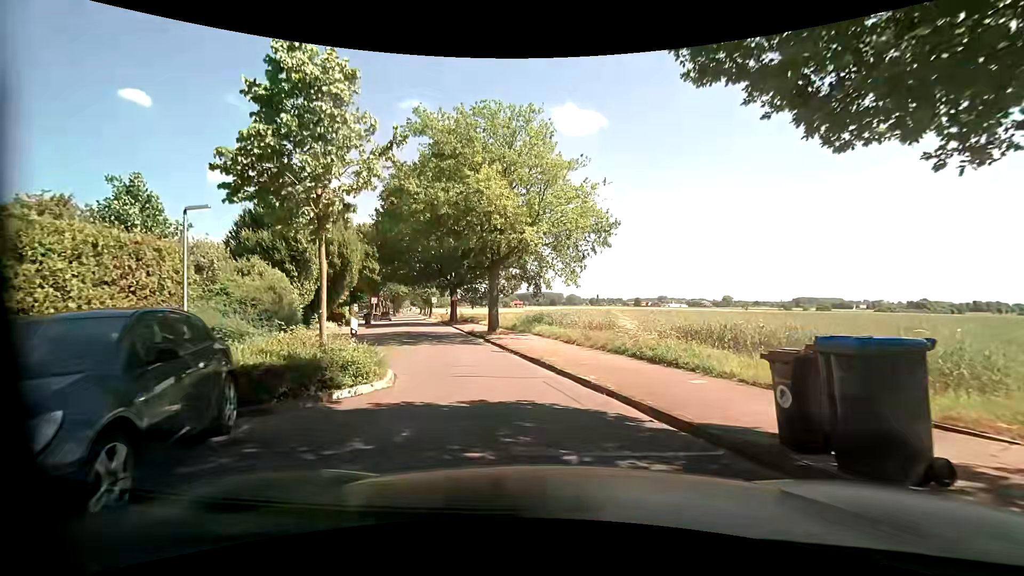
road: unclassified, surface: asphalt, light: Day
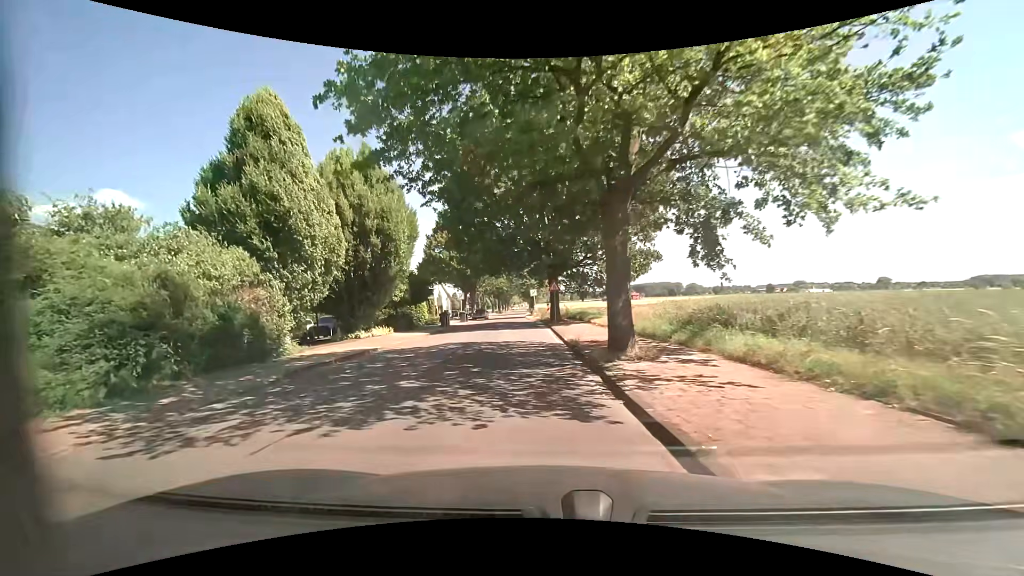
(-1.6, +13.7) m; -14°
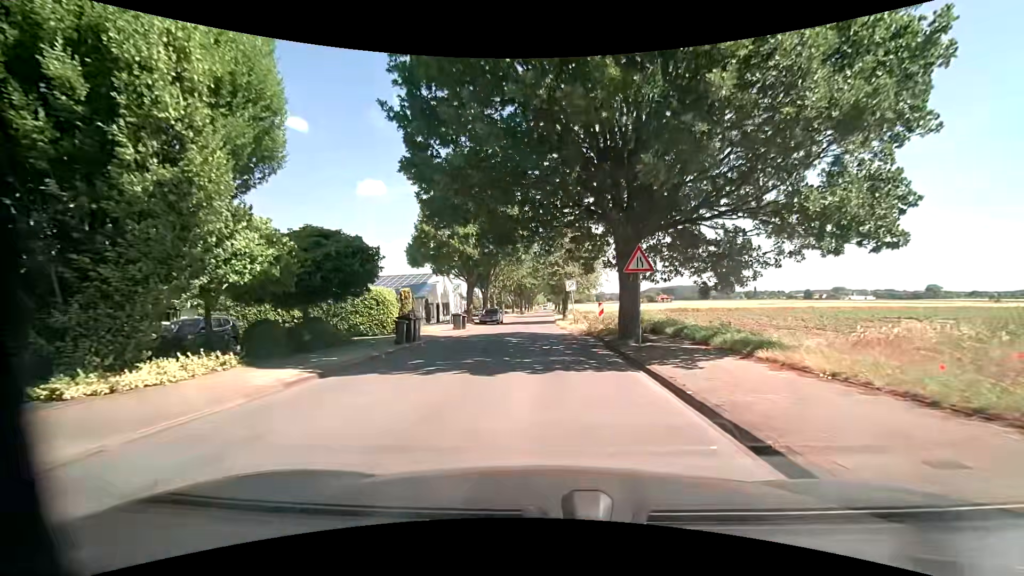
(-1.3, +18.6) m; -4°
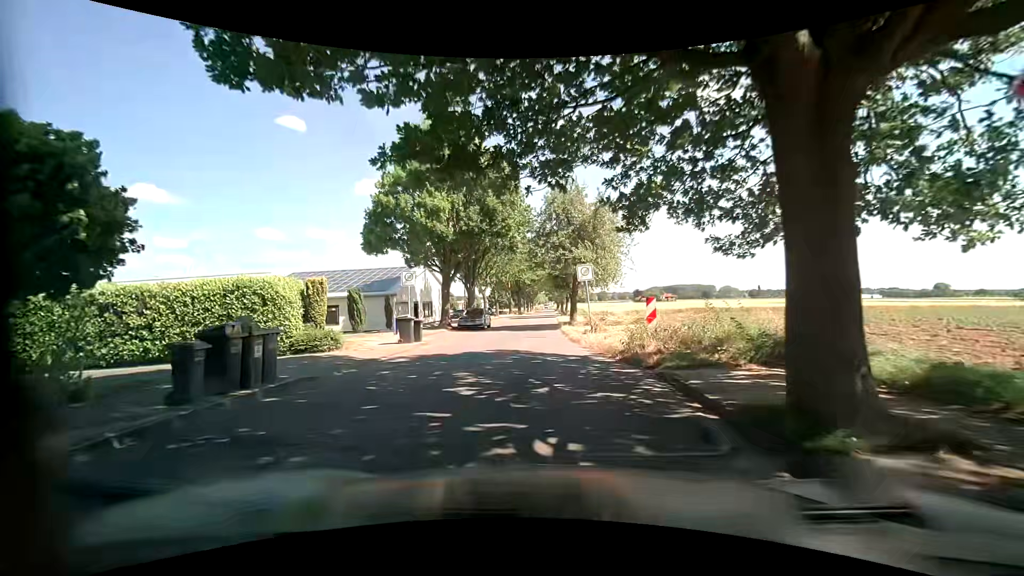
(+0.2, +11.6) m; 0°
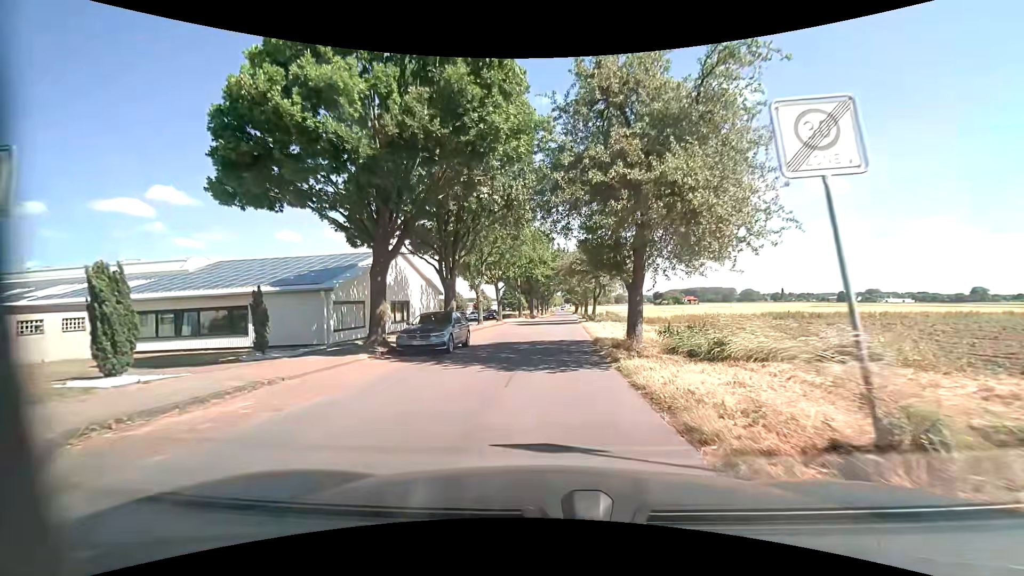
(-0.2, +17.3) m; -2°
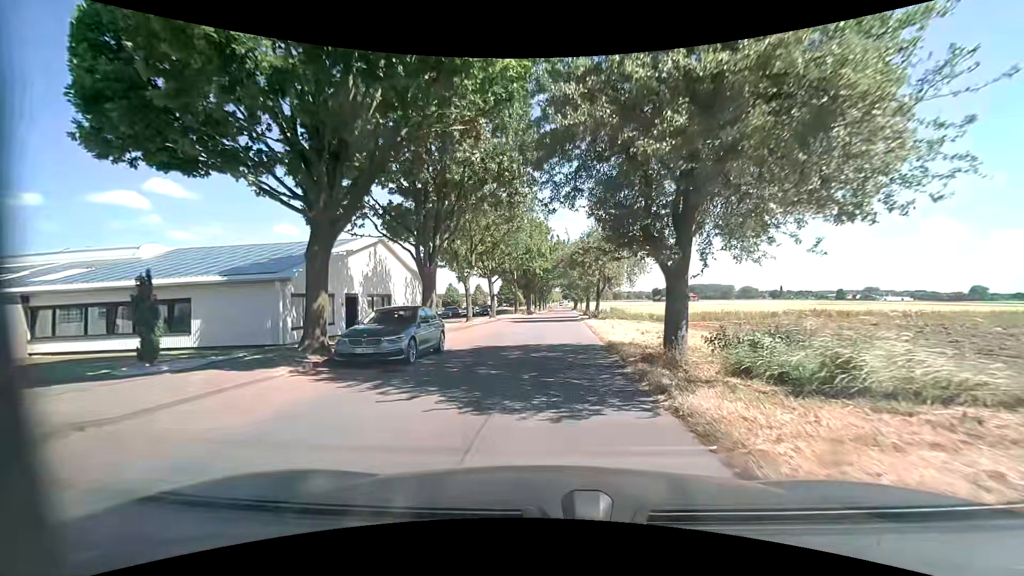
(0.0, +4.9) m; 0°
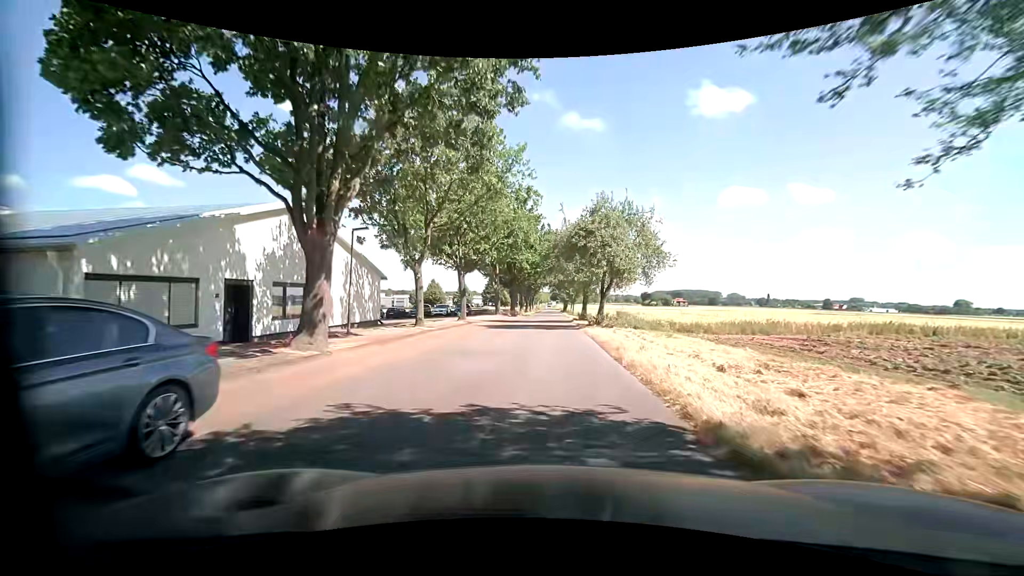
(+0.1, +11.0) m; 0°
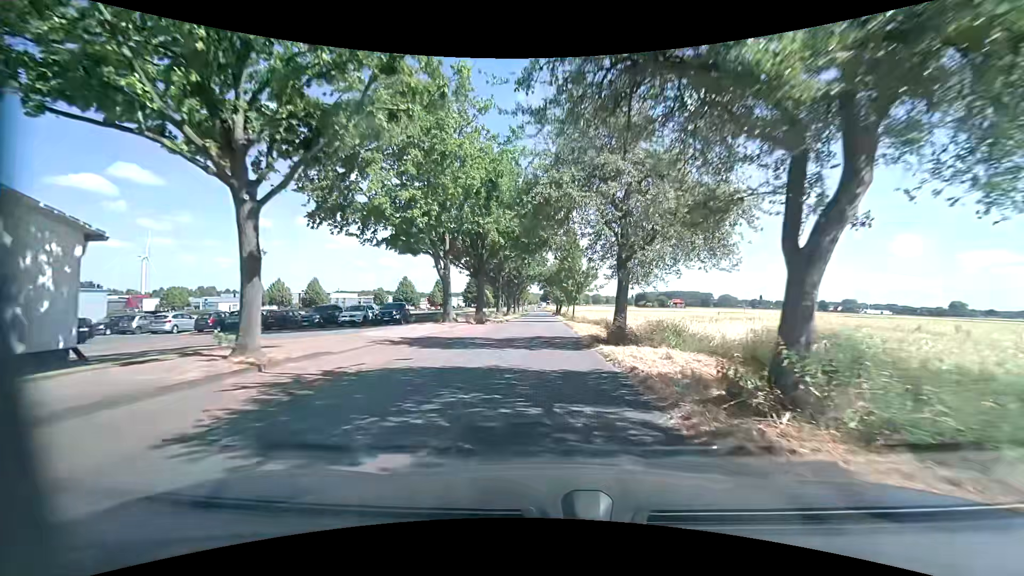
(+0.8, +25.0) m; +2°
(0, +10) (0, +20) (0, +30) (0, +40) (0, +50) (0, +60) (0, +70) (0, +80) (0, +90) (0, +100) m
